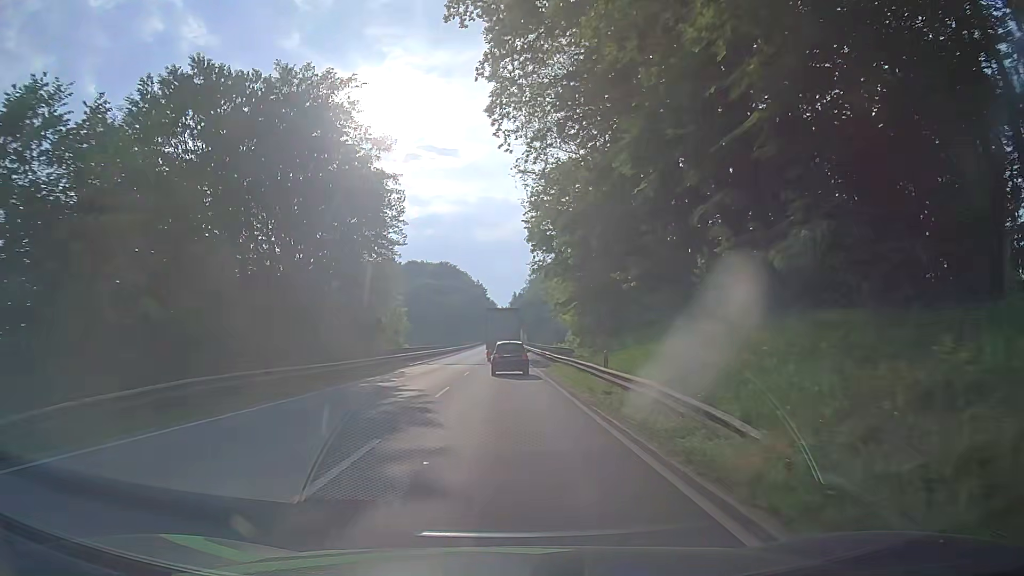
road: primary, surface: asphalt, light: Day
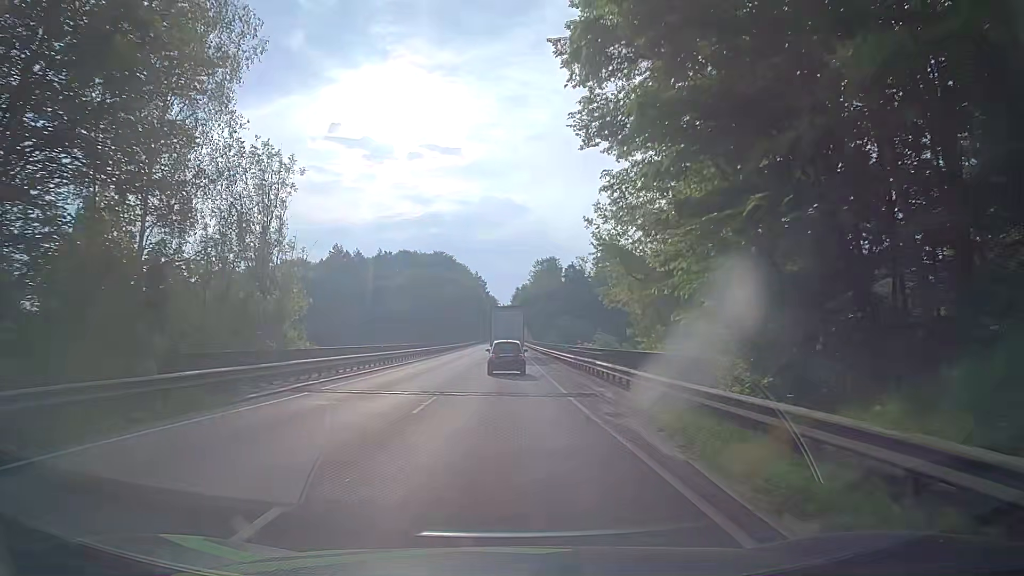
(+0.1, +28.2) m; -1°
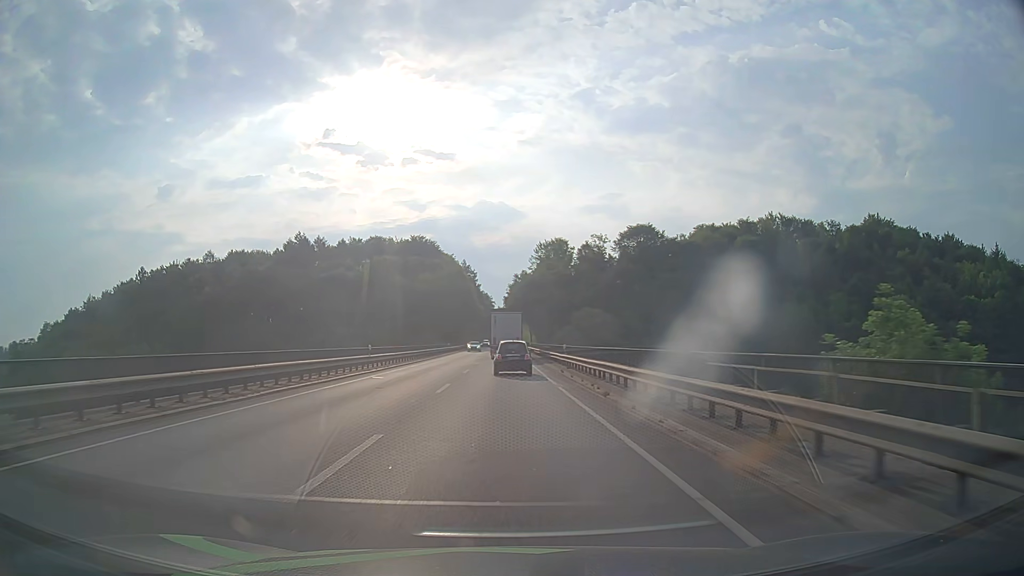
(+1.2, +47.4) m; +2°
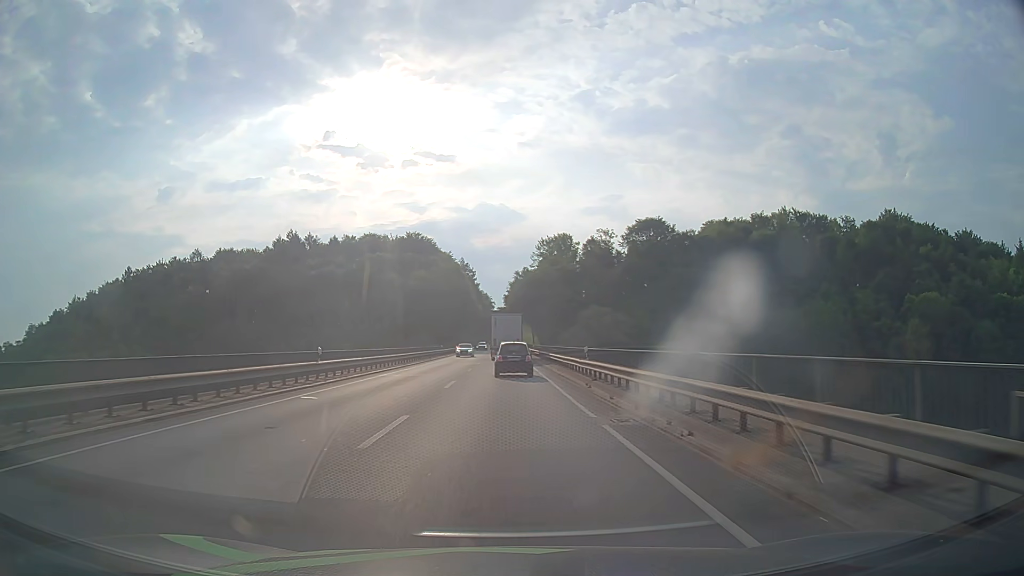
(0.0, +9.7) m; 0°
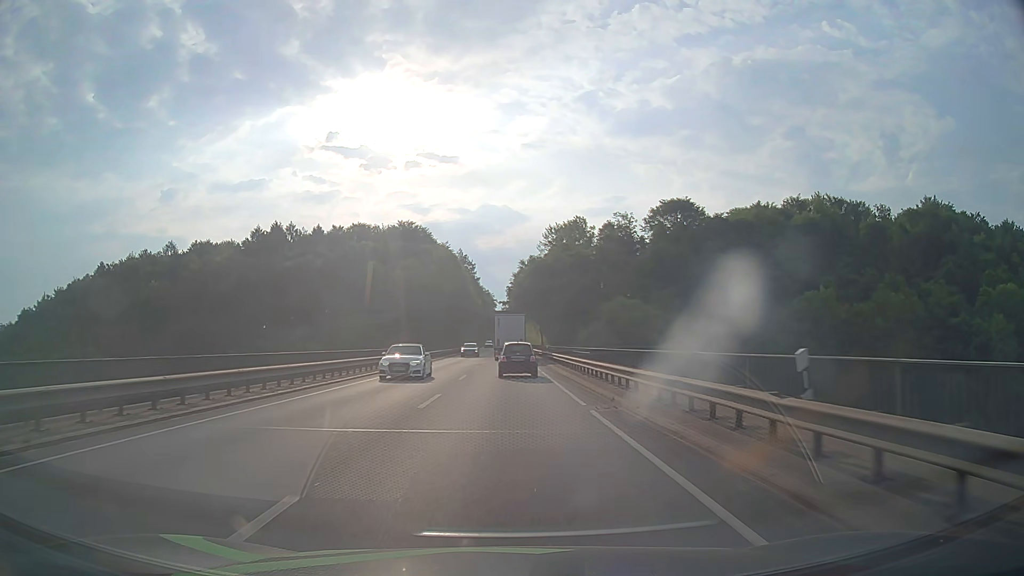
(-0.1, +19.7) m; 0°
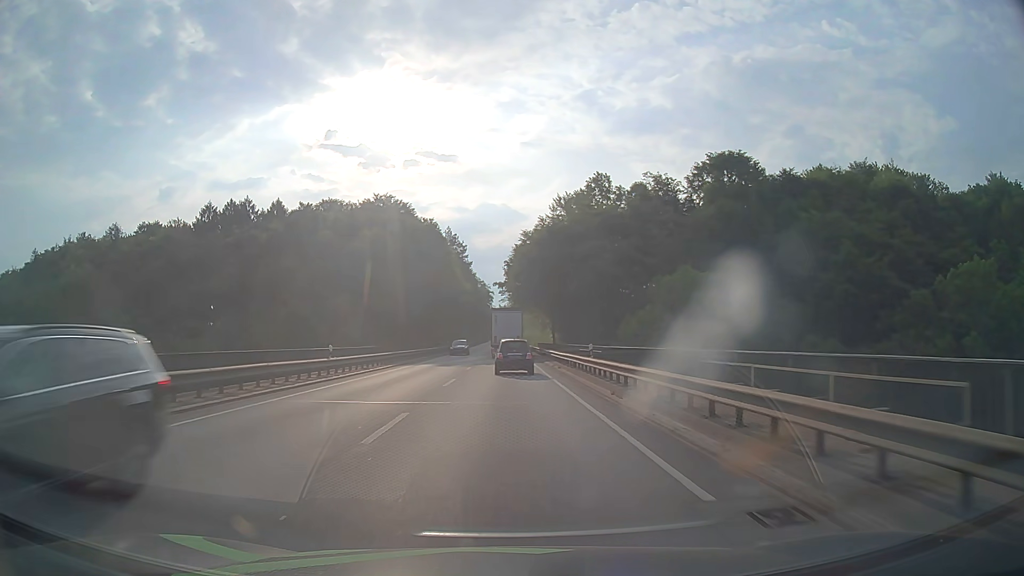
(0.0, +29.7) m; 0°
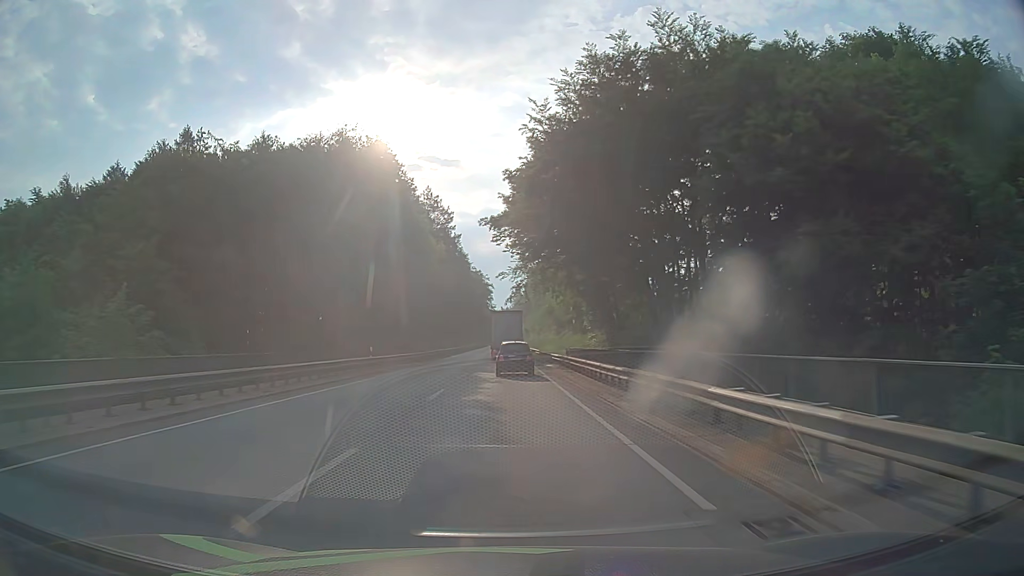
(0.0, +40.3) m; 0°
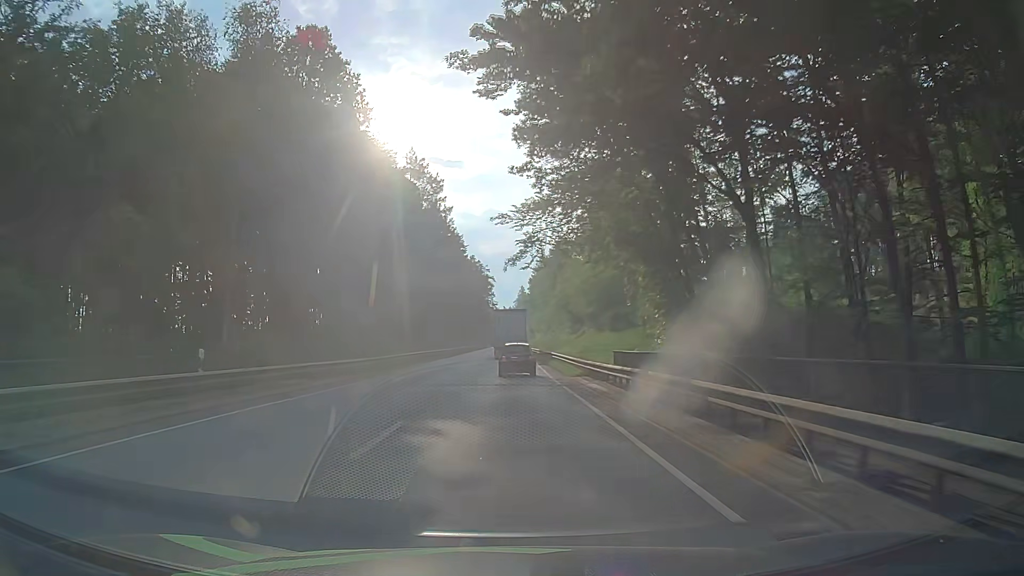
(0.0, +20.7) m; 0°
(0, +10) (0, +20) (0, +30) (0, +40) (0, +50) (0, +60) (0, +70) (0, +80) (0, +90) (0, +100) m
